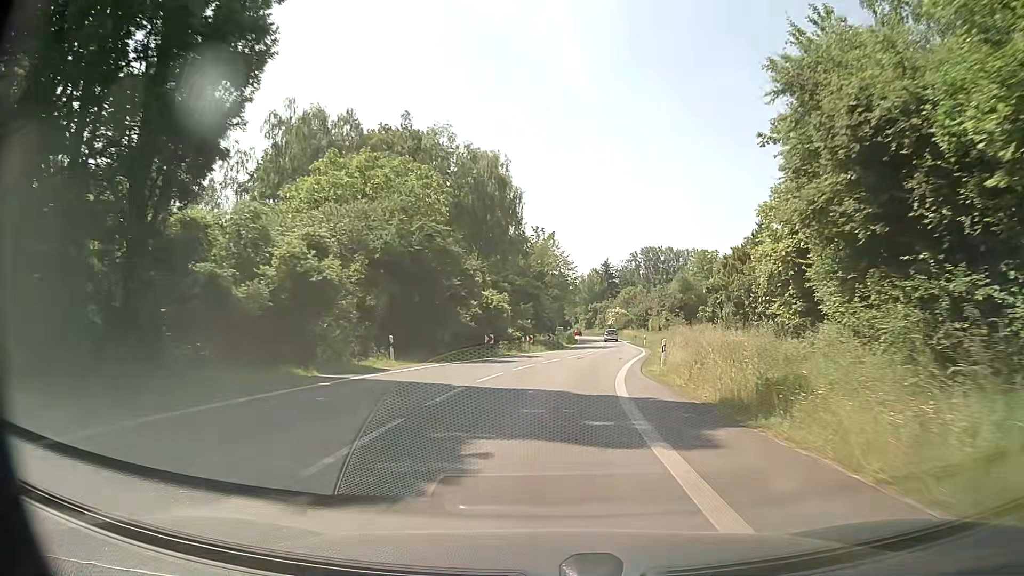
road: secondary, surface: asphalt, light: Day
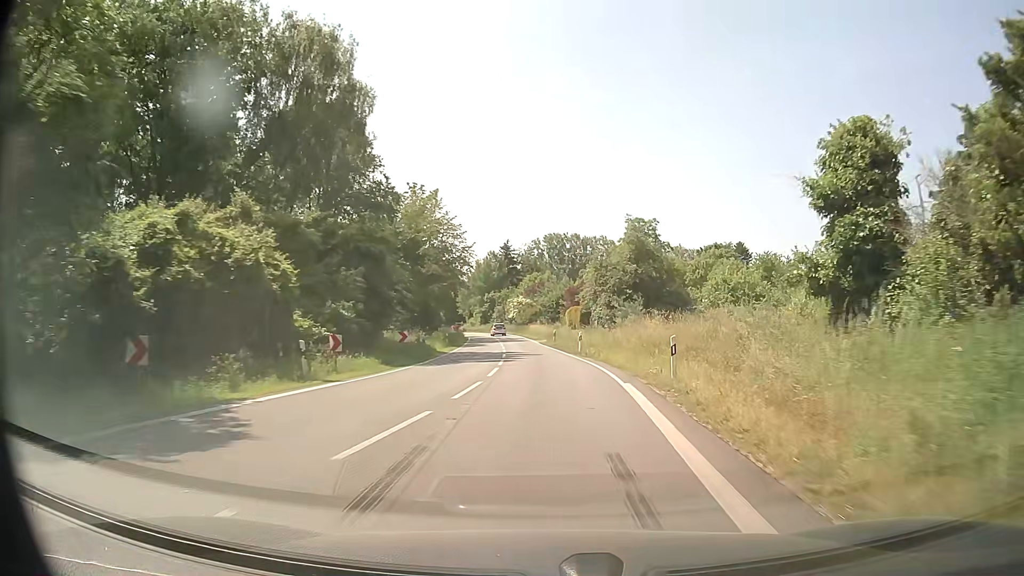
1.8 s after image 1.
(+2.0, +28.6) m; +8°
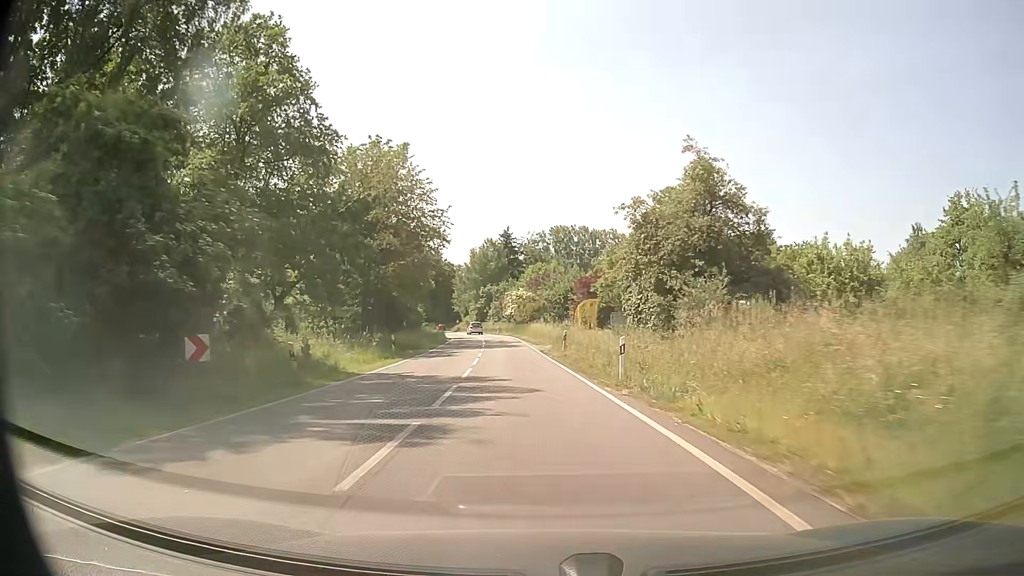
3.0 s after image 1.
(+0.2, +19.3) m; 0°
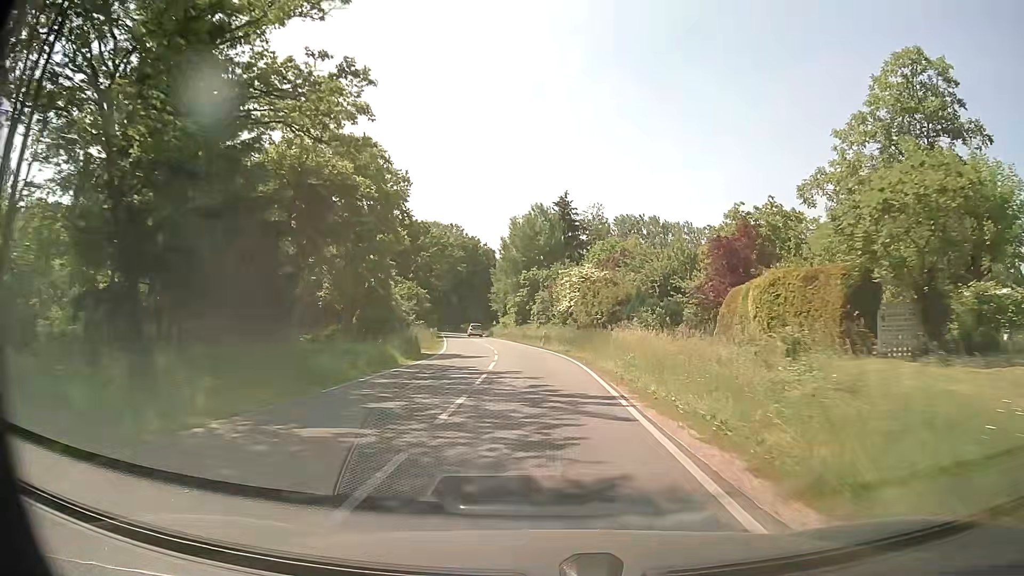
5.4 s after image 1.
(-2.2, +38.6) m; -5°
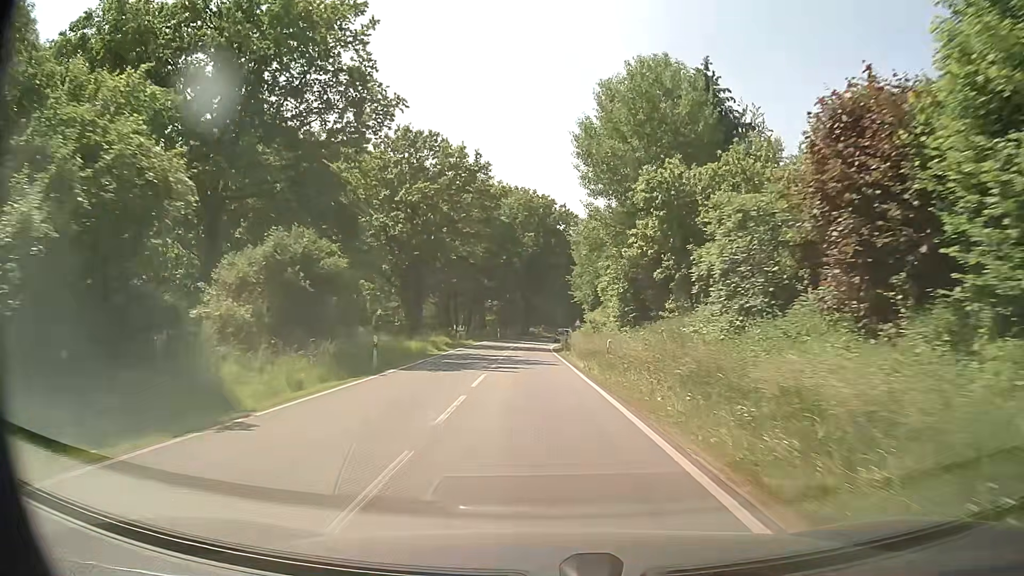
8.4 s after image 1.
(-2.4, +48.3) m; -7°
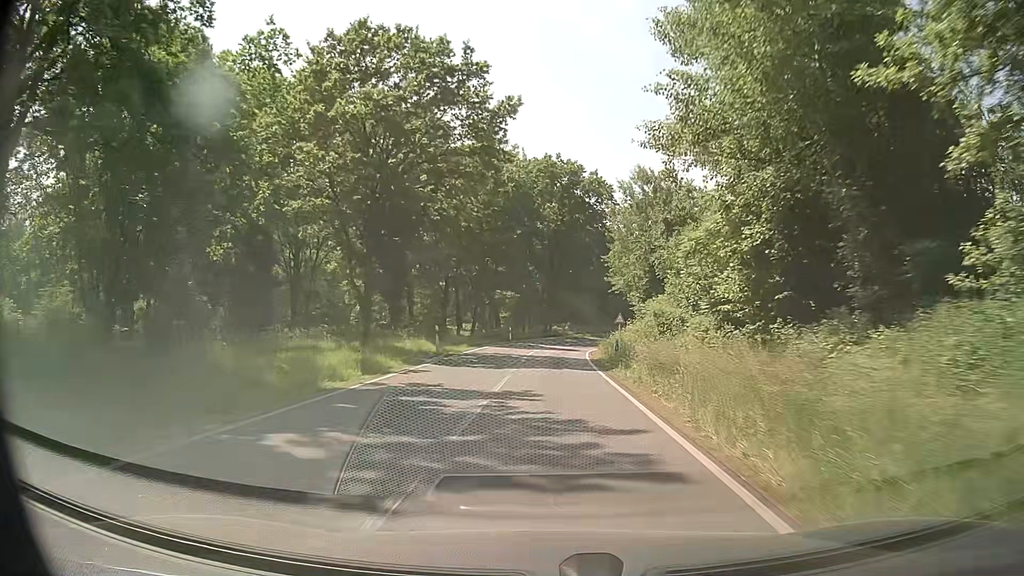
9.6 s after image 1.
(-0.4, +19.4) m; -2°
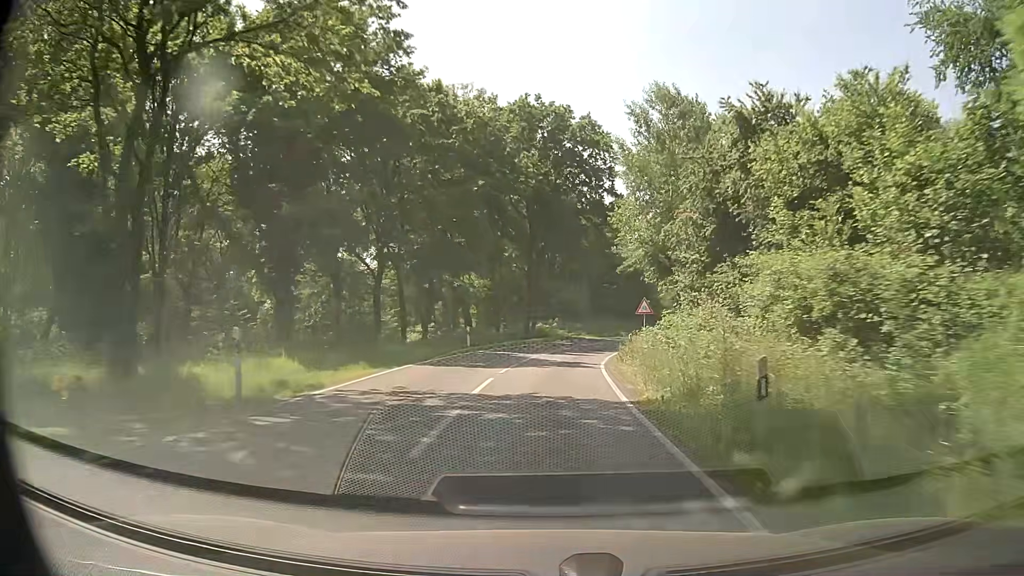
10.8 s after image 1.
(+0.3, +19.4) m; +1°
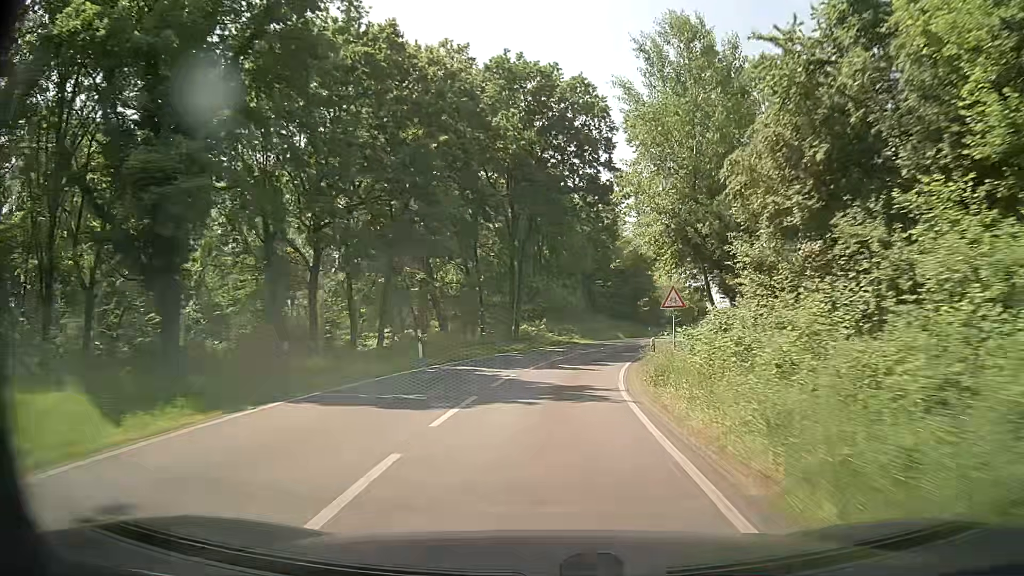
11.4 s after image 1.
(+0.2, +9.7) m; +2°
